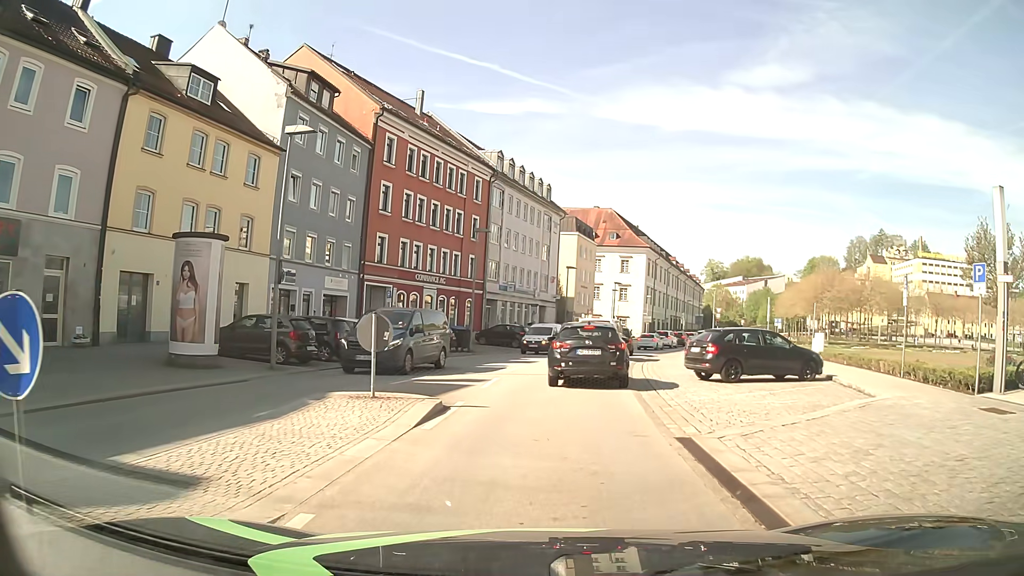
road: tertiary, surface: asphalt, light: Day
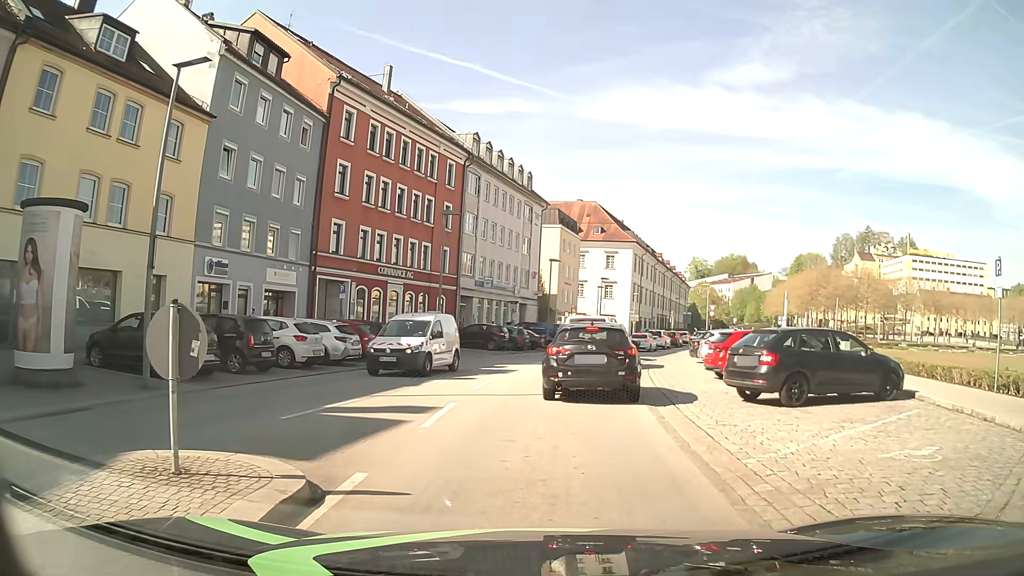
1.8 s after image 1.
(+0.1, +5.6) m; +2°
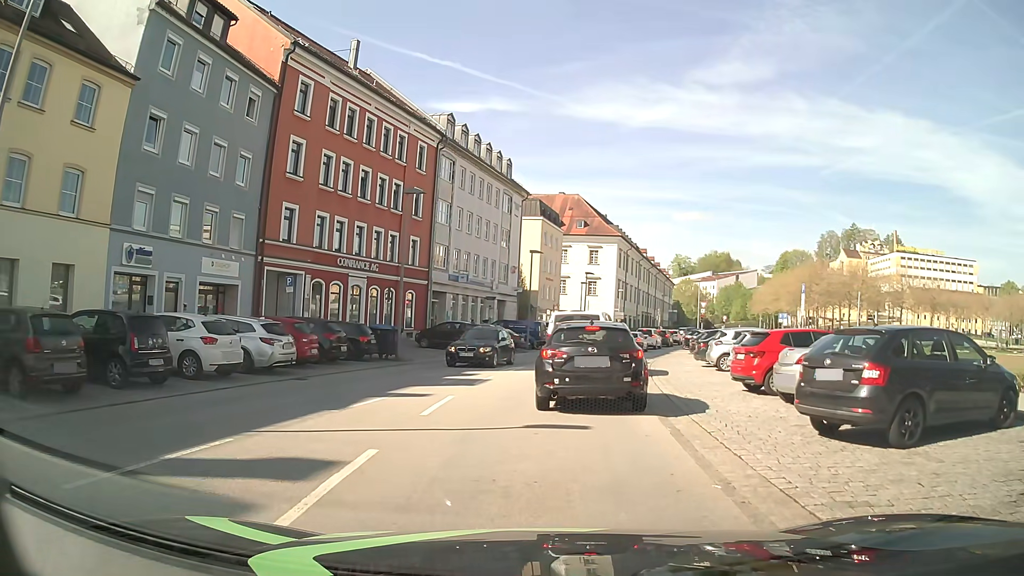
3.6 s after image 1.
(0.0, +4.7) m; +1°
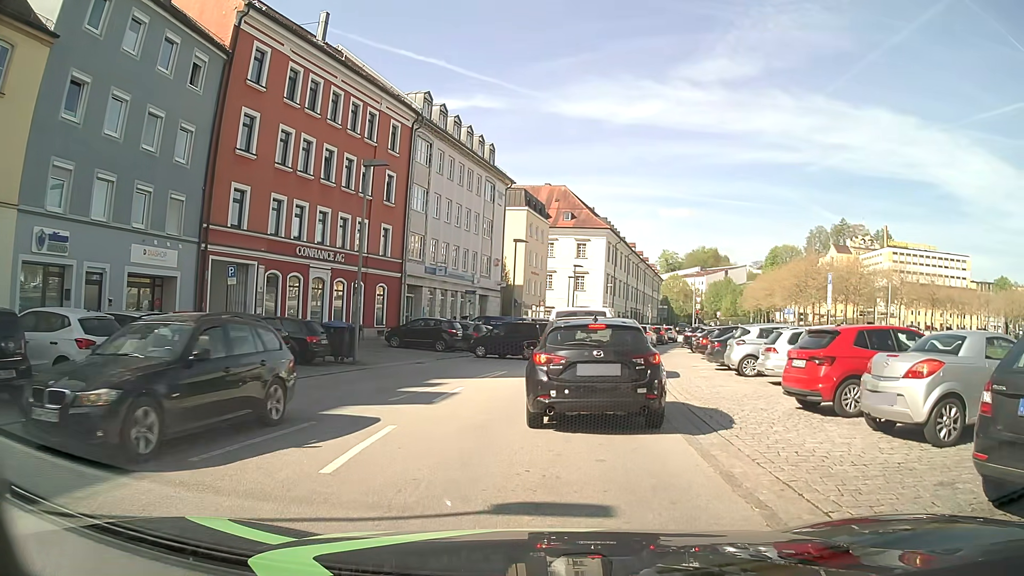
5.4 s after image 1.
(+0.1, +4.2) m; +3°
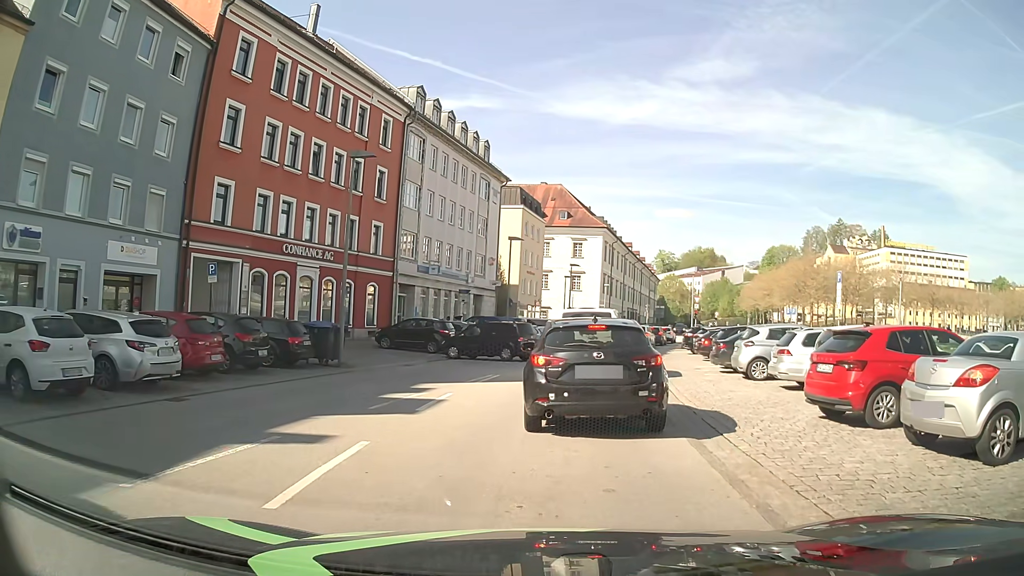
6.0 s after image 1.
(0.0, +1.2) m; 0°
